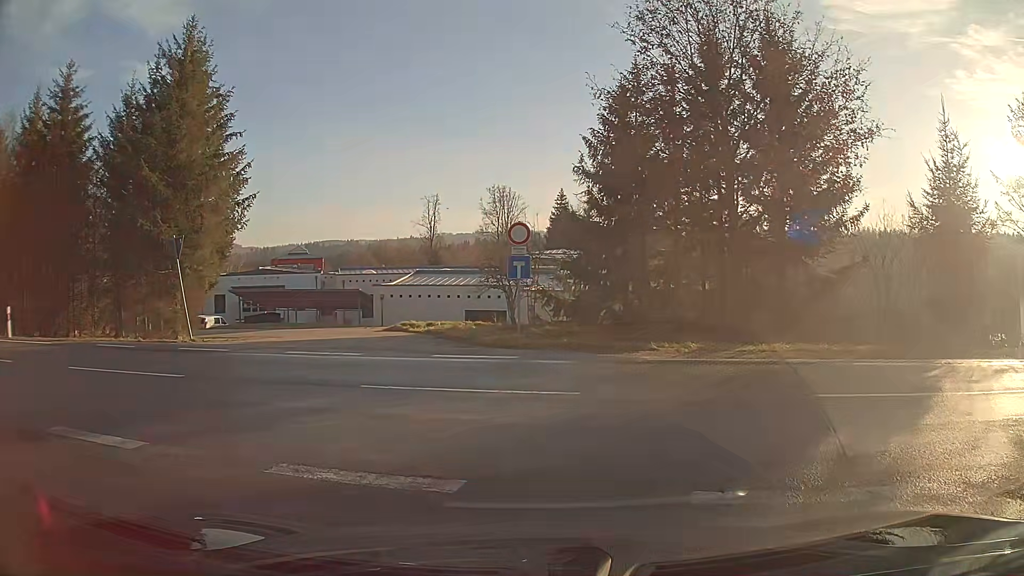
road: unclassified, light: Day
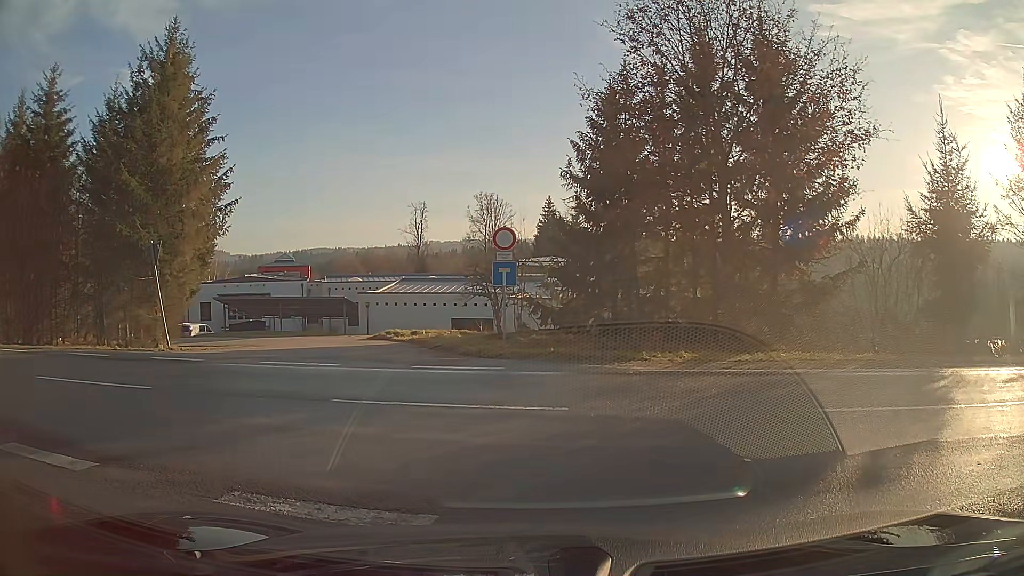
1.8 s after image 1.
(0.0, +0.7) m; 0°
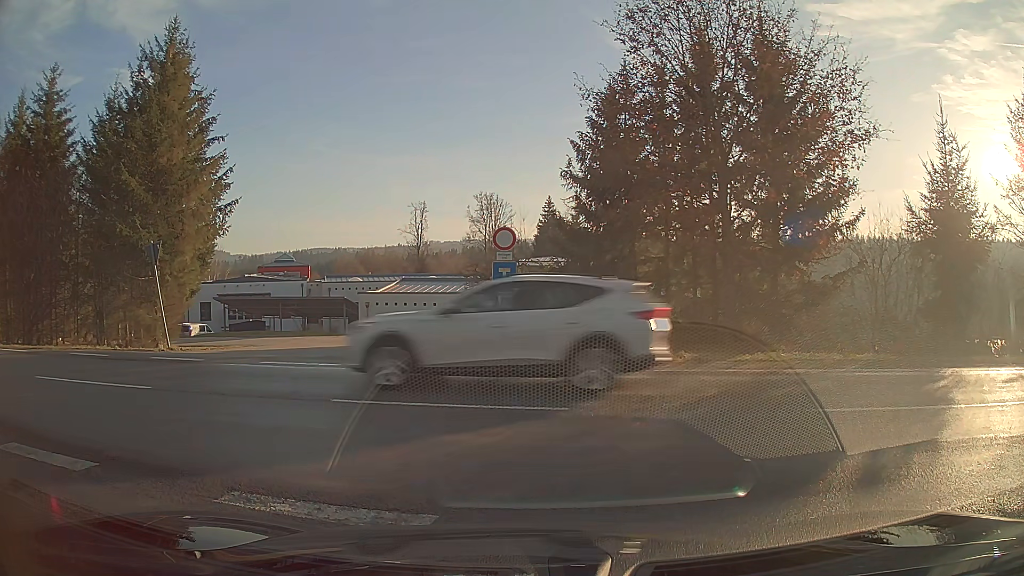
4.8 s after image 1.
(0.0, 0.0) m; 0°
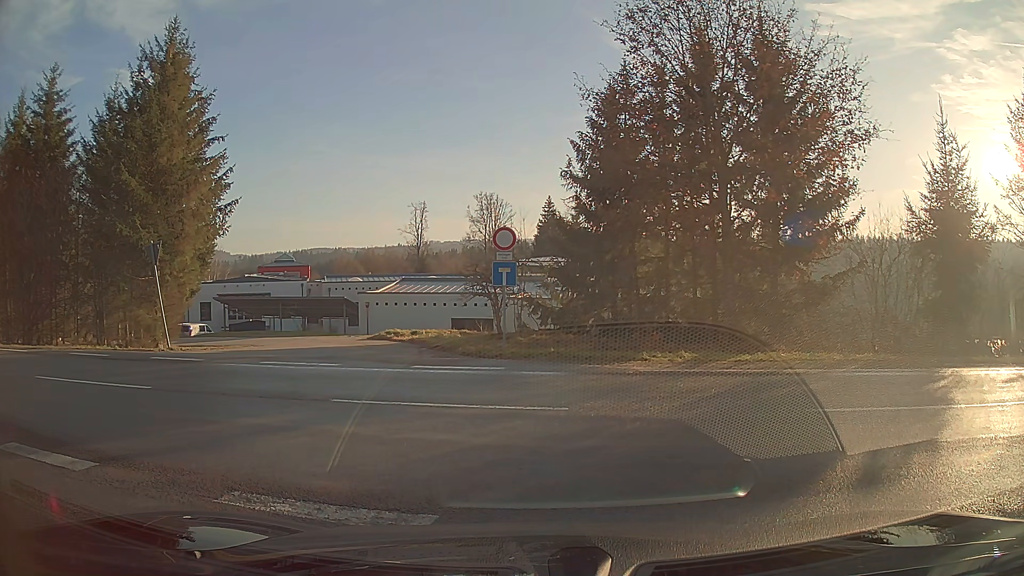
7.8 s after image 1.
(0.0, 0.0) m; 0°
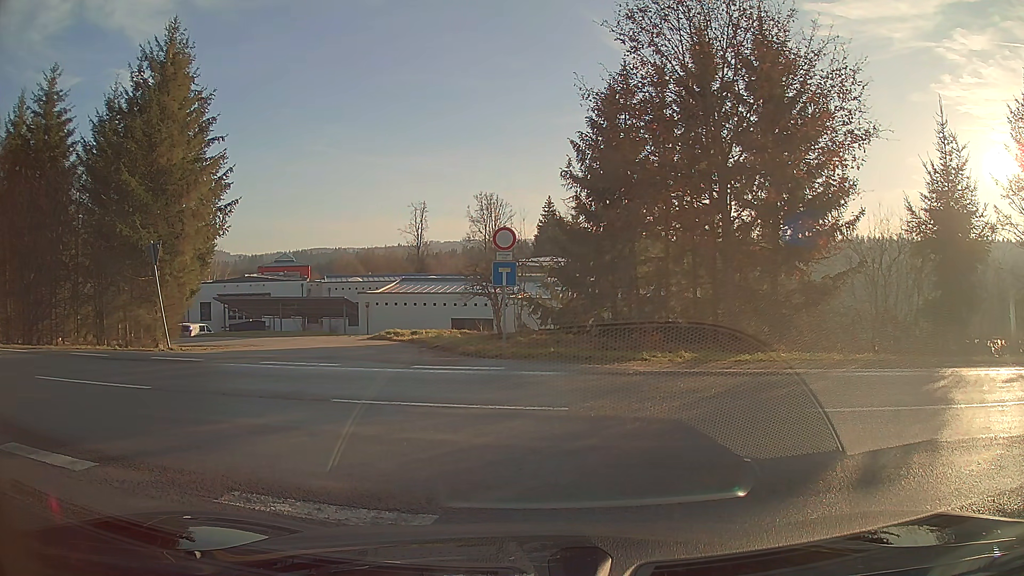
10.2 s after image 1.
(0.0, 0.0) m; 0°
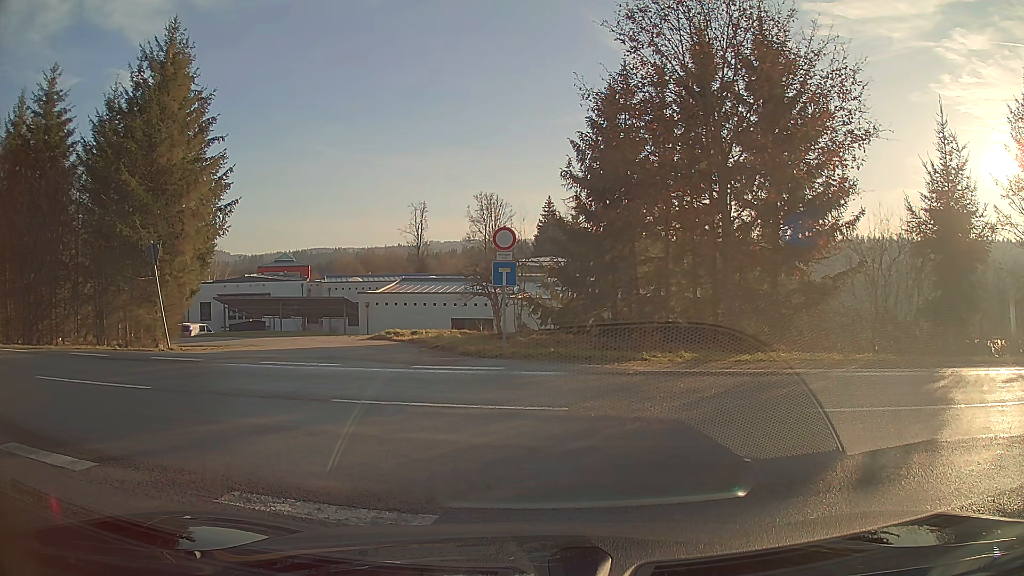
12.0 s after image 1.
(0.0, 0.0) m; 0°
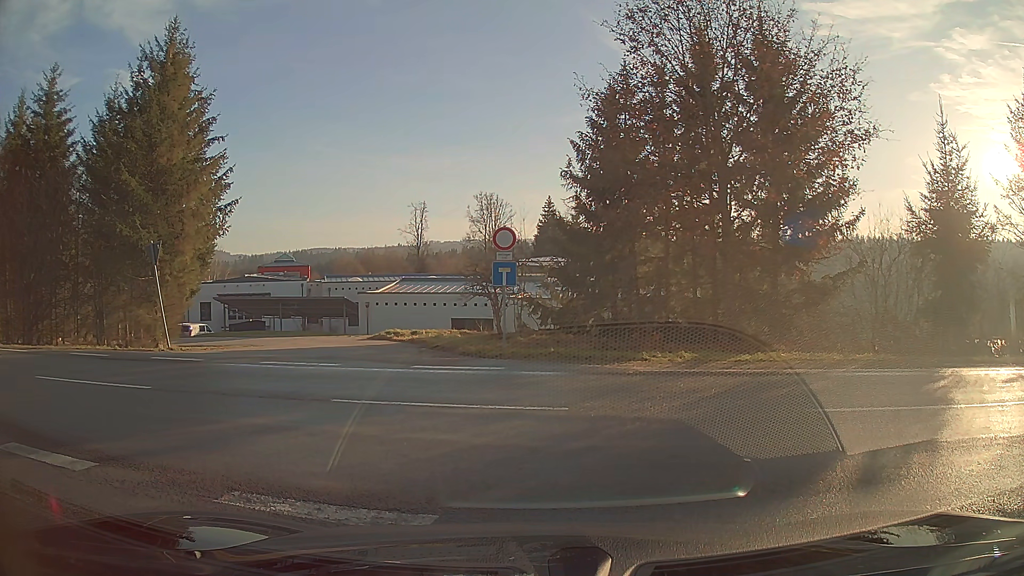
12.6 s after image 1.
(0.0, 0.0) m; 0°
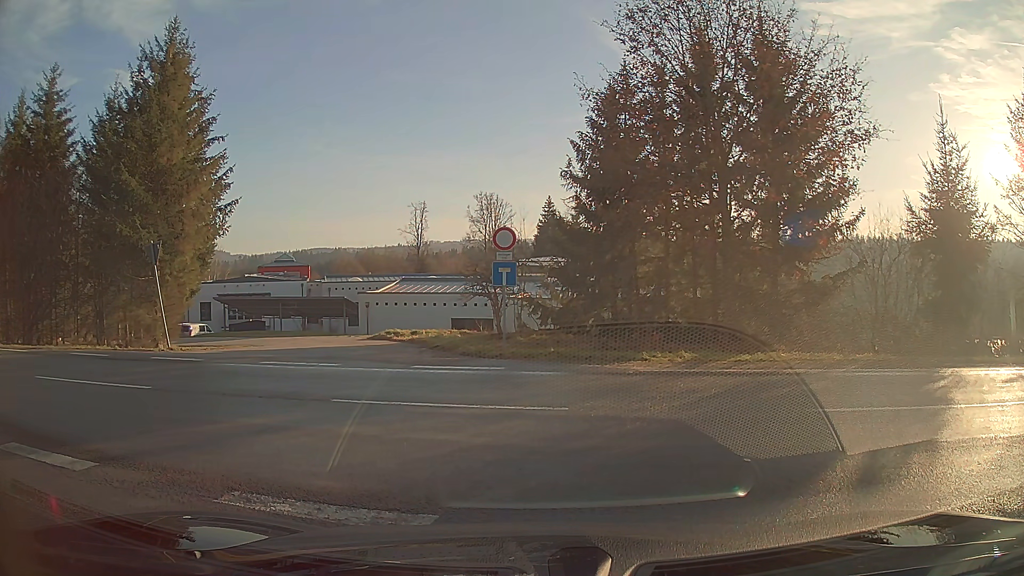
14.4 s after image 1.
(0.0, 0.0) m; 0°
(-5, +8) (-13, +13) (-23, +15) (-33, +17) (-43, +19) (-53, +21) (-63, +22) (-72, +24) (-82, +25) (-92, +27) m
